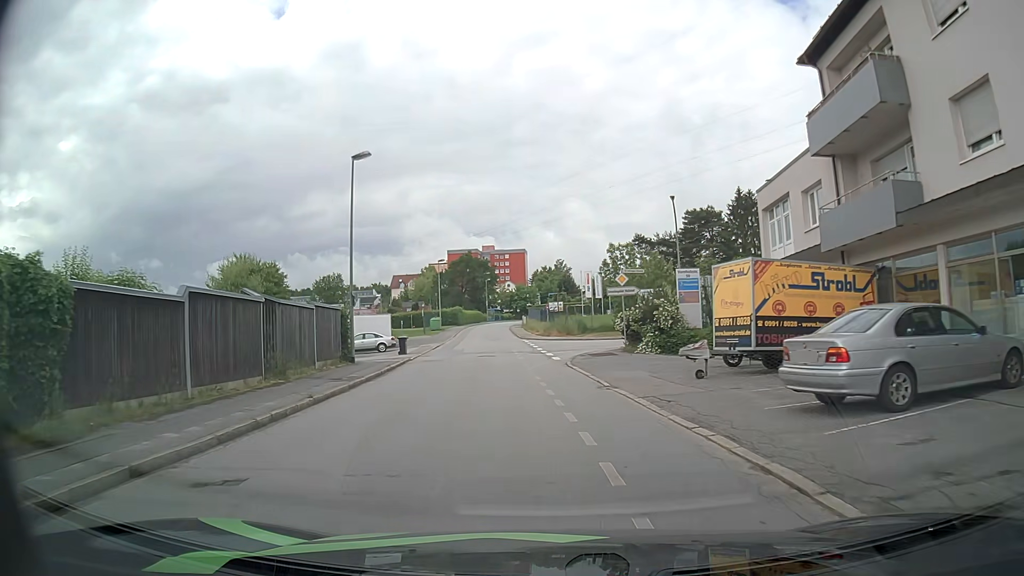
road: residential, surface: asphalt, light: Day
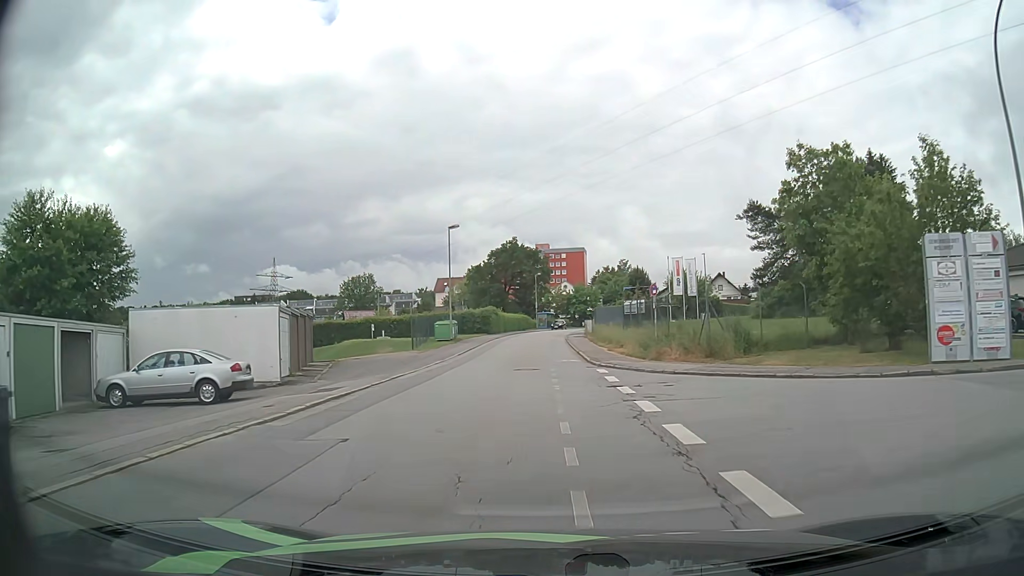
(-1.9, +31.1) m; -5°
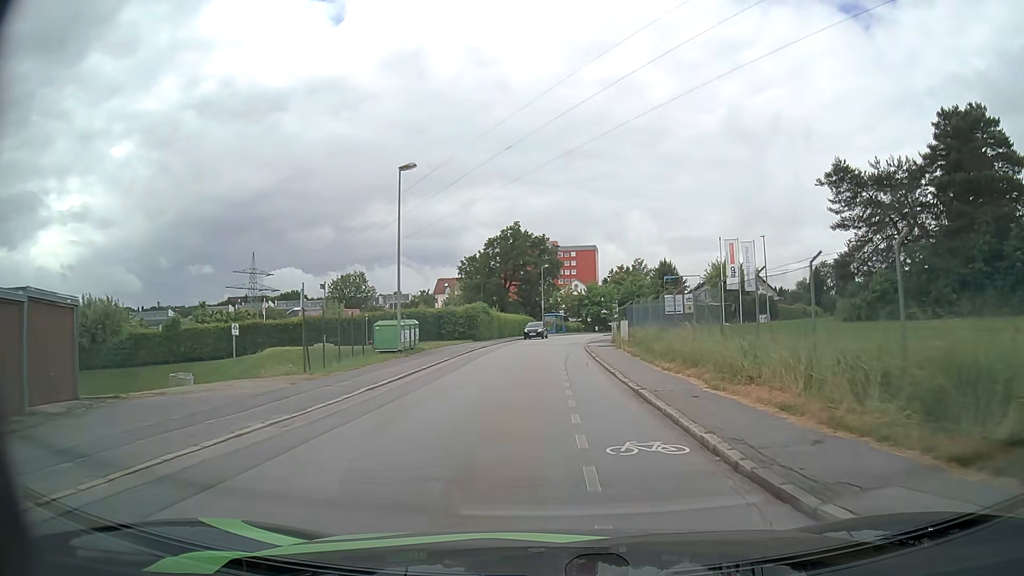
(-0.2, +19.0) m; -1°
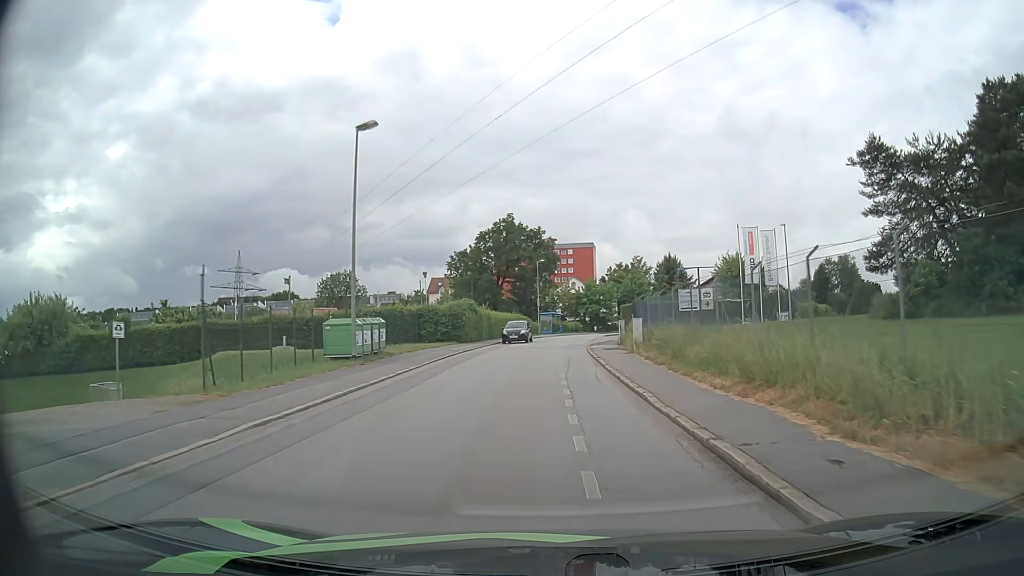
(0.0, +6.3) m; 0°
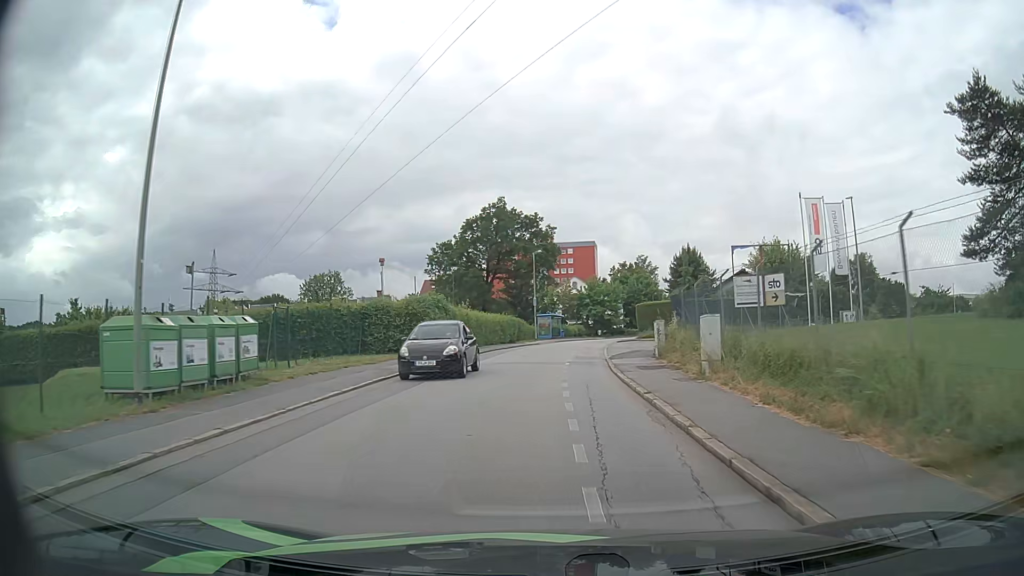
(0.0, +12.7) m; 0°
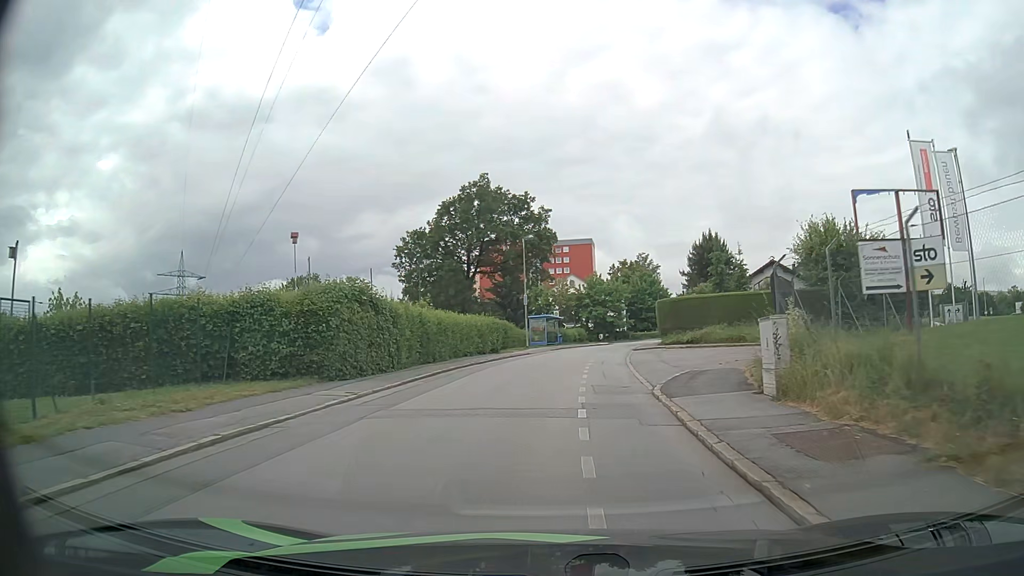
(0.0, +12.5) m; 0°
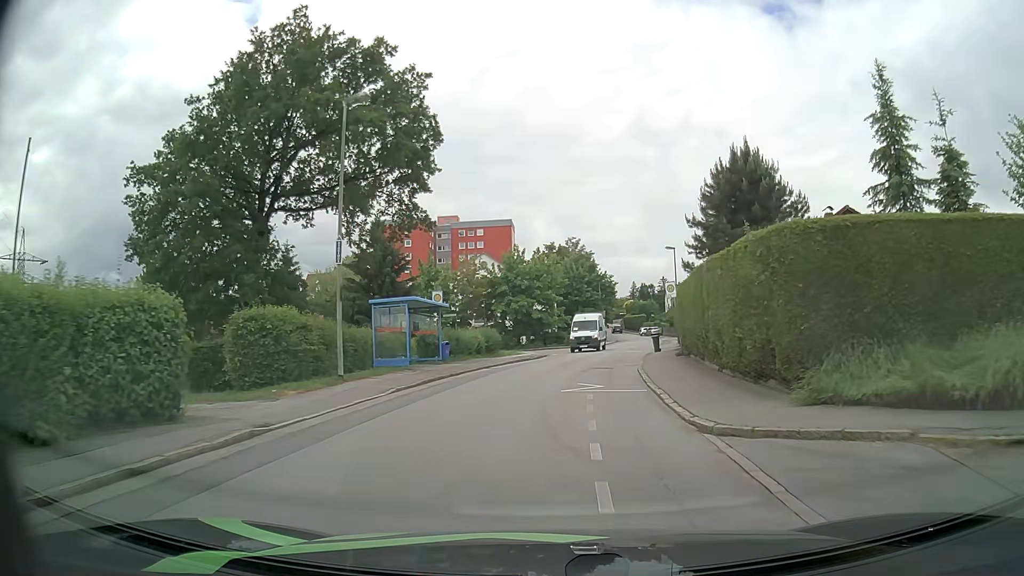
(+1.4, +30.8) m; +7°
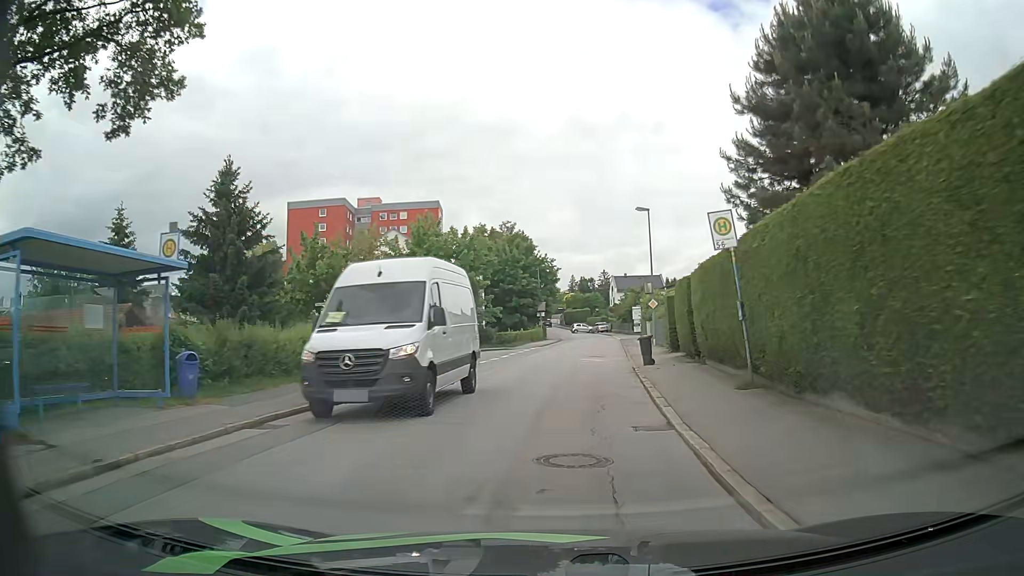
(+0.8, +17.1) m; +5°
(0, +10) (+1, +20) (+2, +30) (+3, +40) (+4, +50) (+5, +60) (+5, +70) (+6, +80) (+6, +90) (+4, +100) m
